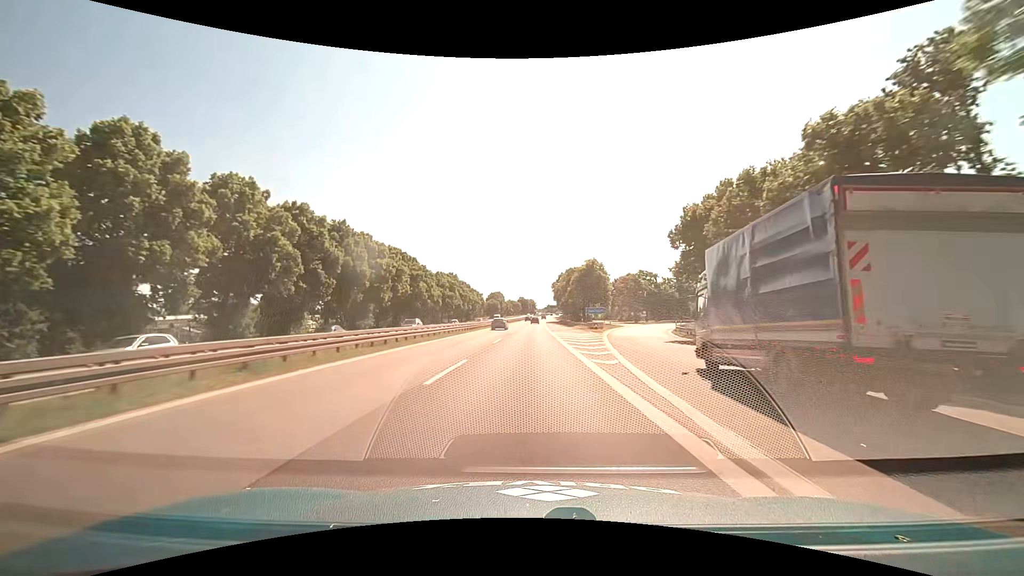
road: motorway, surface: asphalt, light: Day
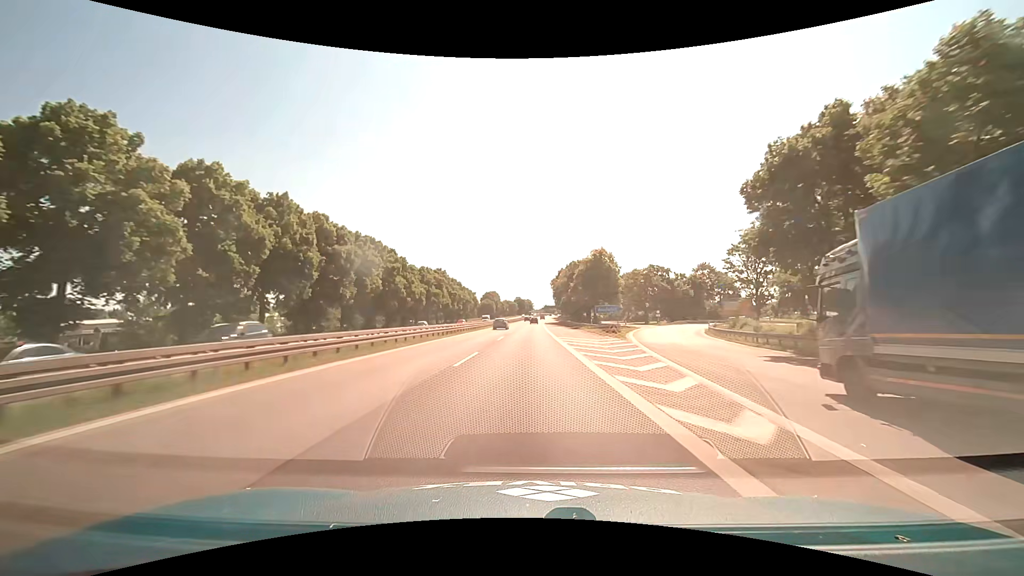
(+0.1, +13.9) m; +1°
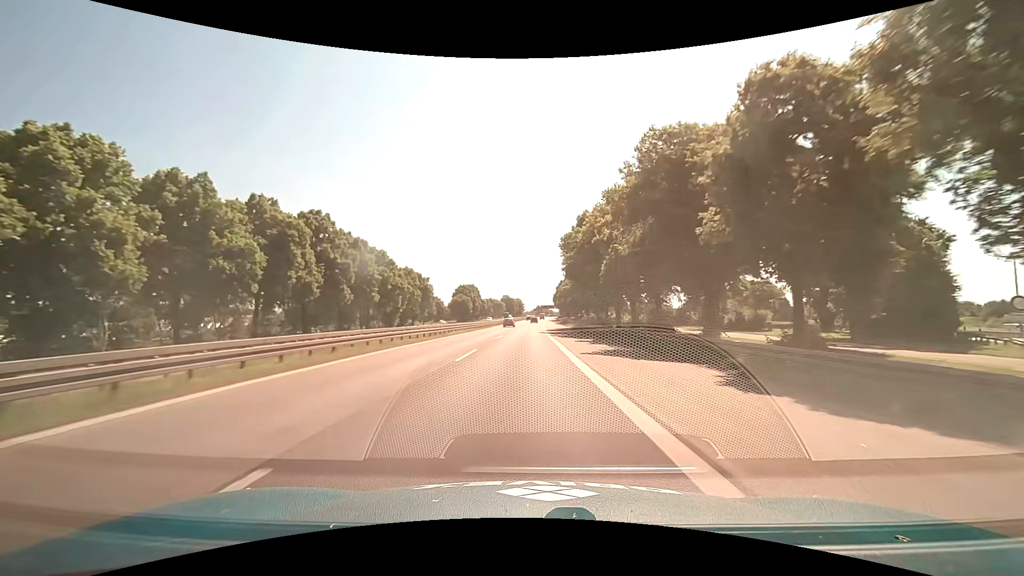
(+0.5, +70.0) m; +1°
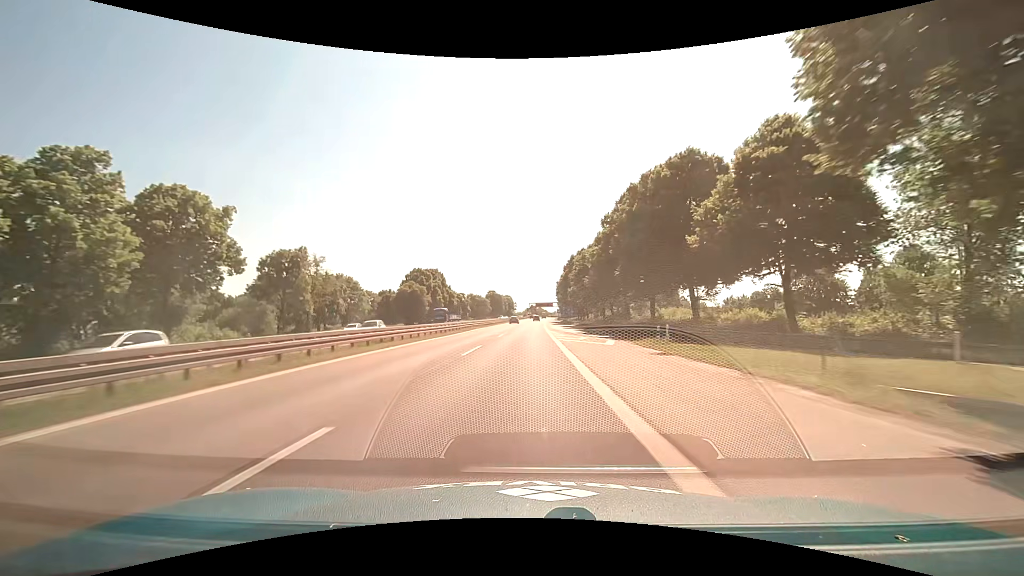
(+0.4, +70.2) m; +1°
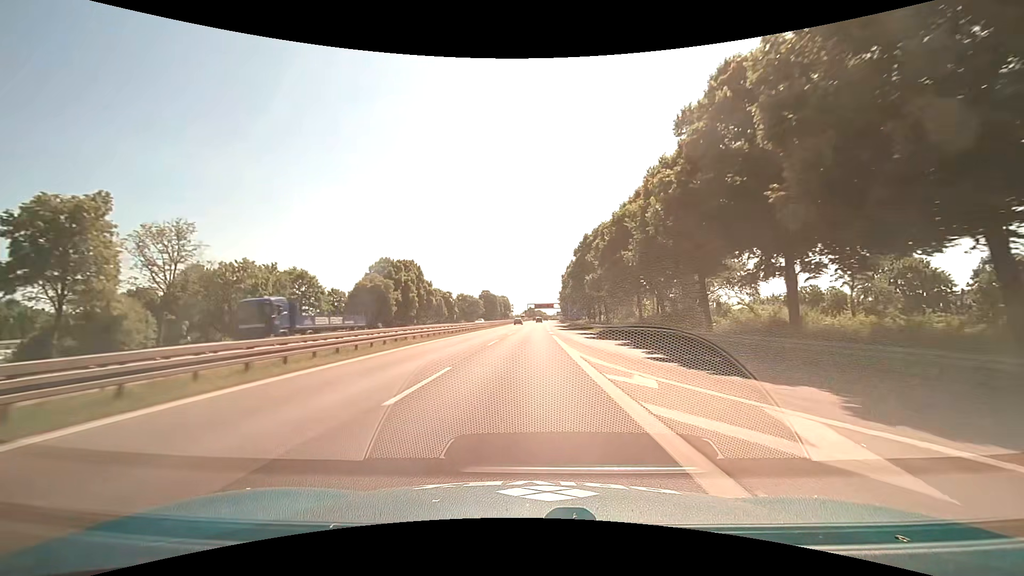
(-0.1, +28.1) m; 0°
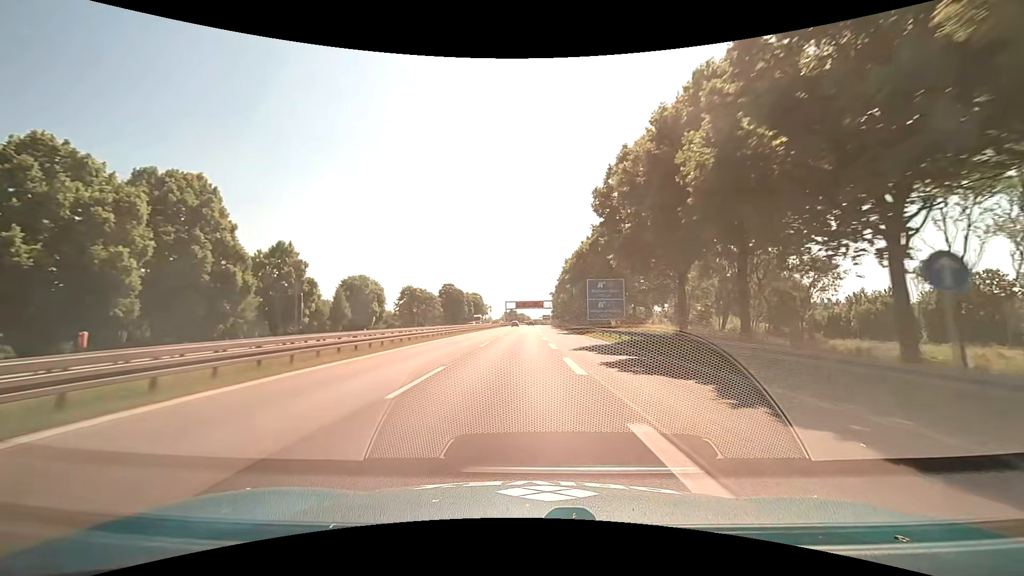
(+1.2, +71.2) m; +2°
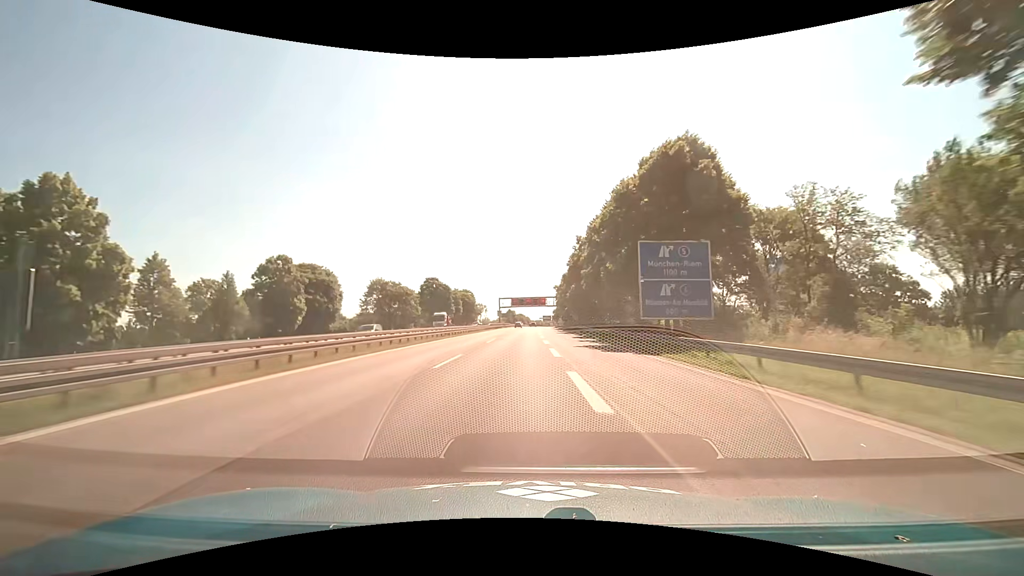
(+0.2, +29.9) m; 0°
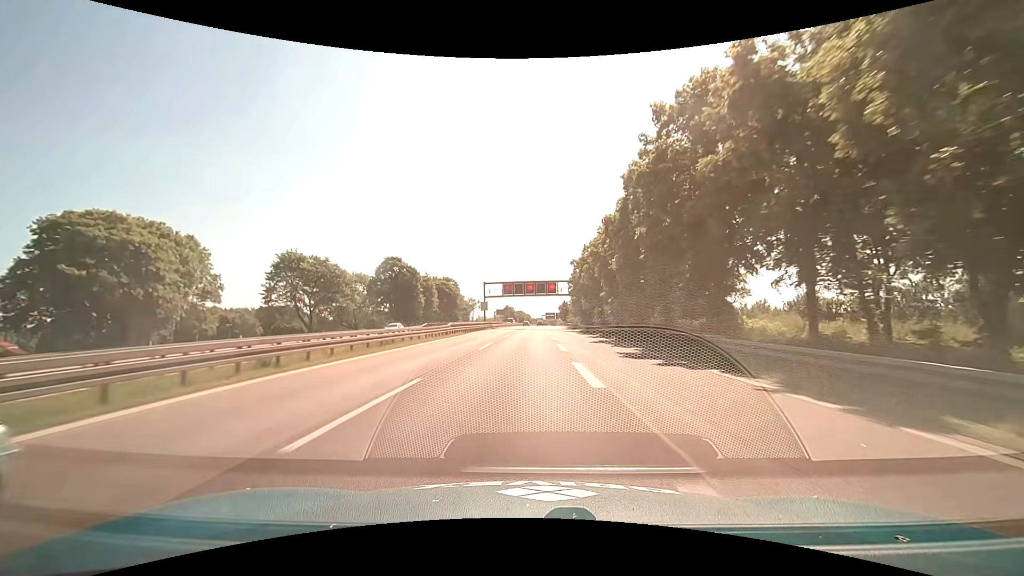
(-0.1, +45.8) m; 0°
(0, +10) (0, +20) (0, +30) (0, +40) (0, +50) (+1, +60) (+1, +70) (+1, +80) (+1, +90) (+2, +100) m
